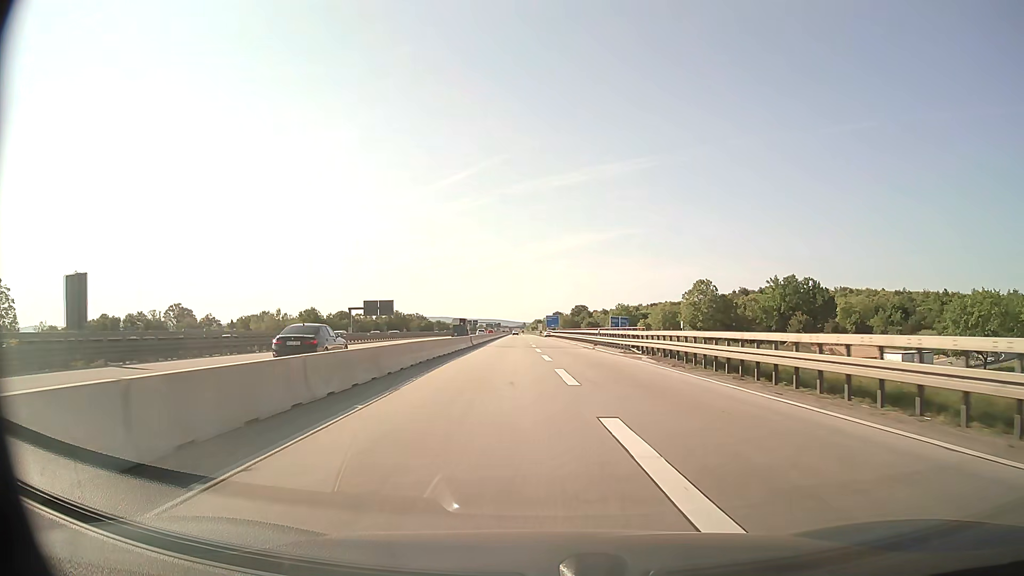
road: motorway_link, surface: asphalt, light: Day
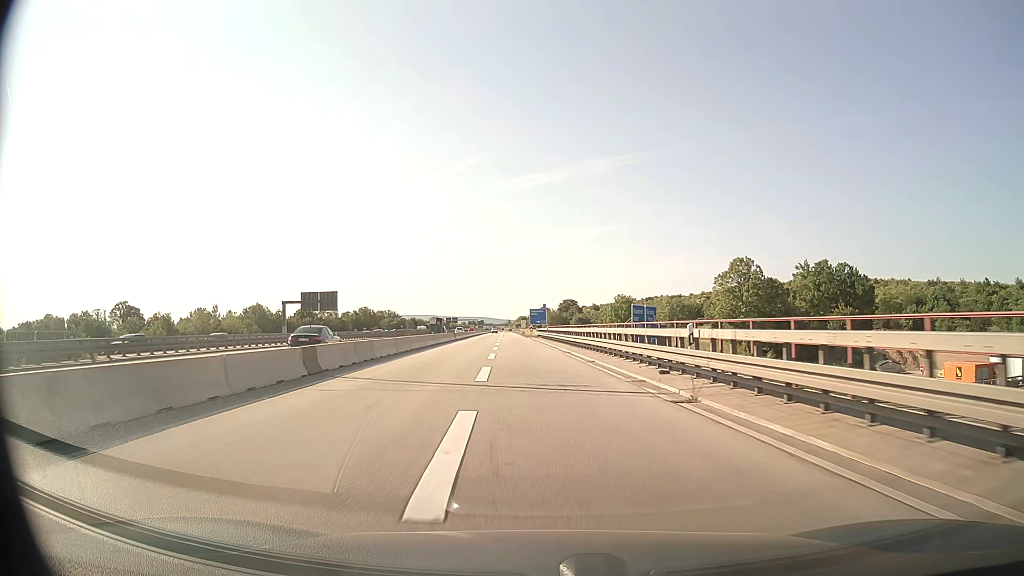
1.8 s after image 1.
(+0.6, +35.4) m; +2°
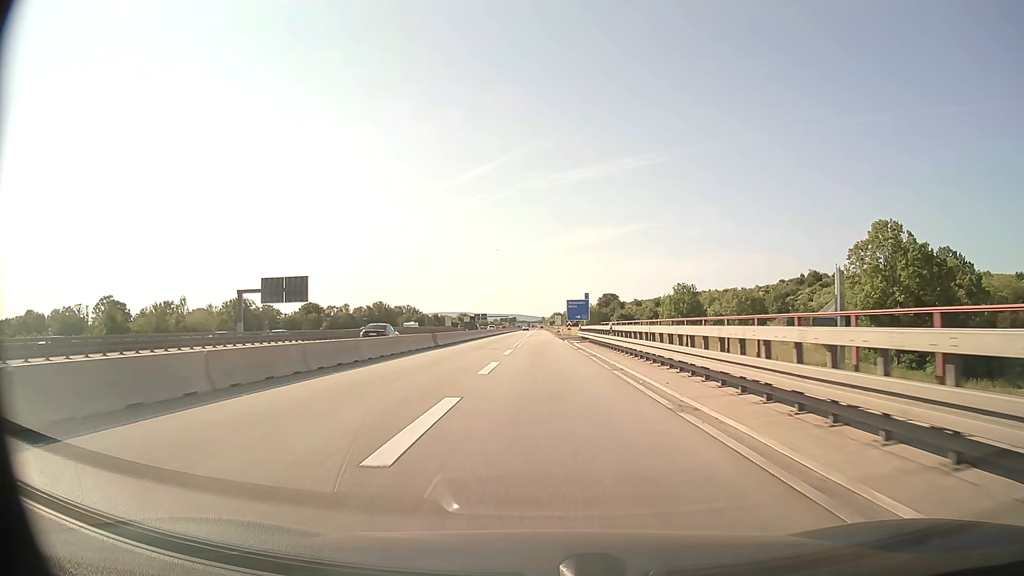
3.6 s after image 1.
(-1.1, +34.5) m; -3°
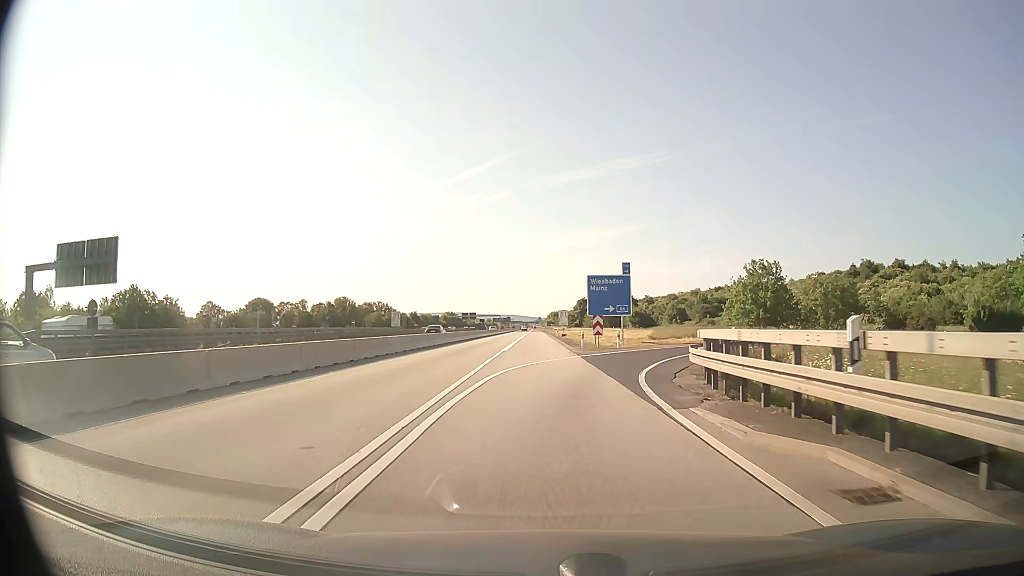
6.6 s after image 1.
(-0.1, +47.5) m; 0°
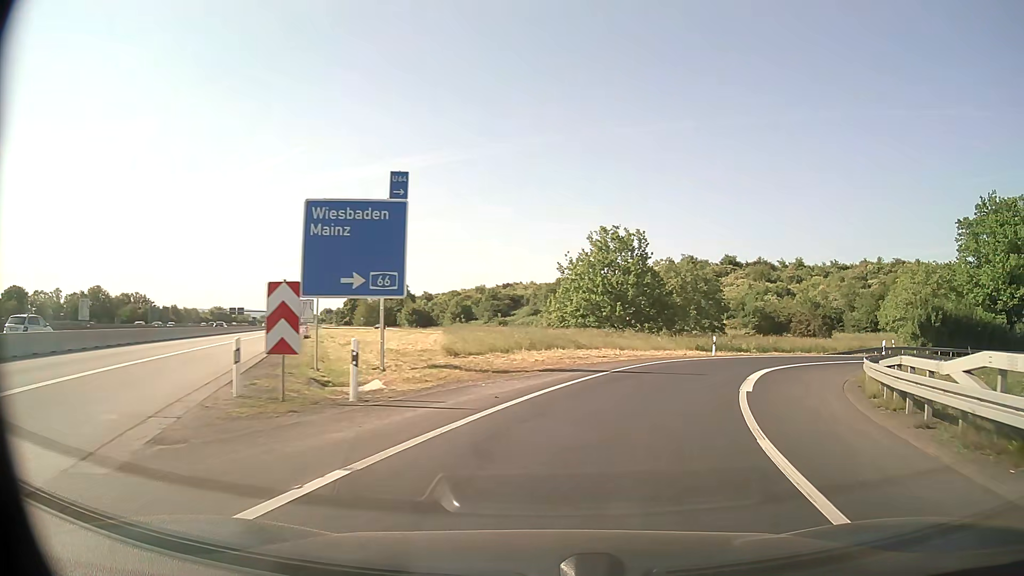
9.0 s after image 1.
(+3.4, +29.5) m; +18°
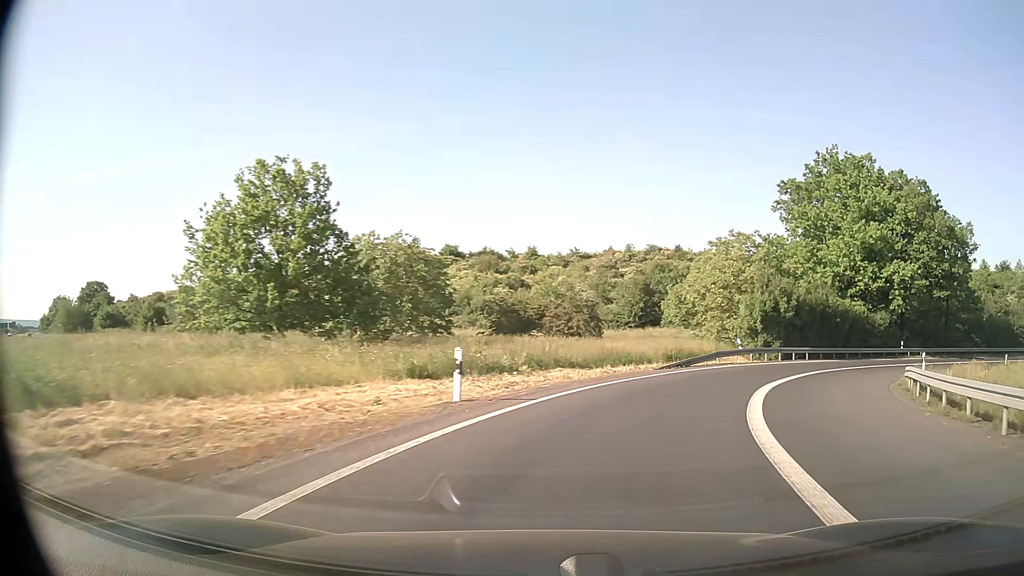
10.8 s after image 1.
(+4.5, +21.5) m; +24°
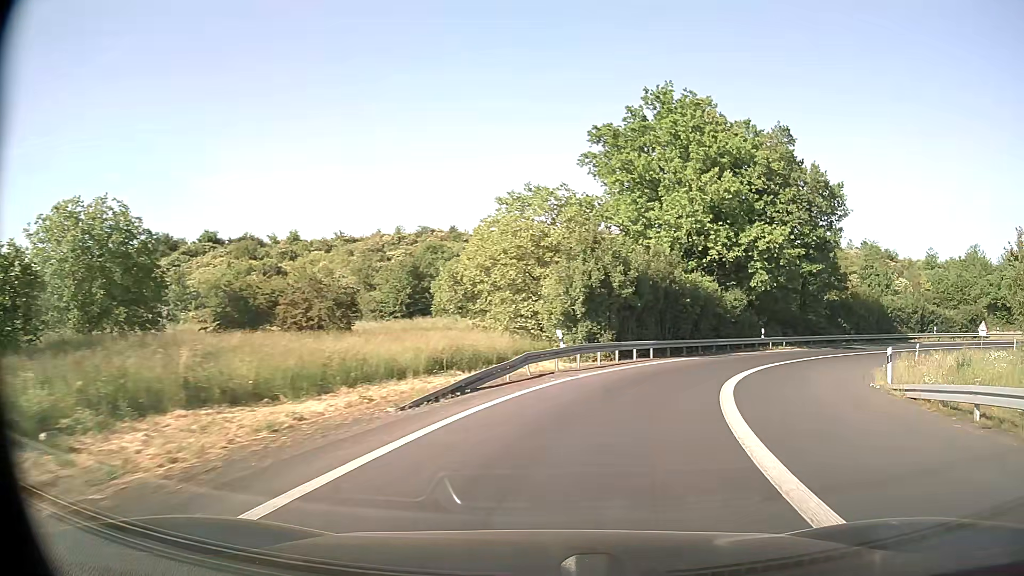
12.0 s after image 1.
(+2.3, +14.7) m; +18°
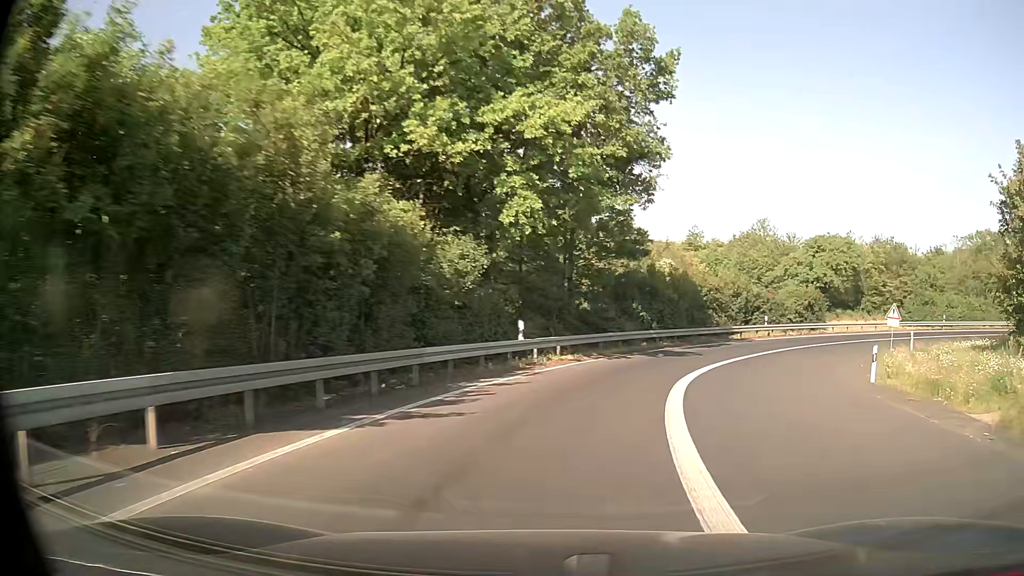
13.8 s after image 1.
(+5.2, +22.6) m; +25°
(+1, +10) (+3, +20) (+7, +29) (+13, +37) (+21, +43) (+30, +48) (+39, +51) (+49, +52) (+59, +51) (+68, +47) m
